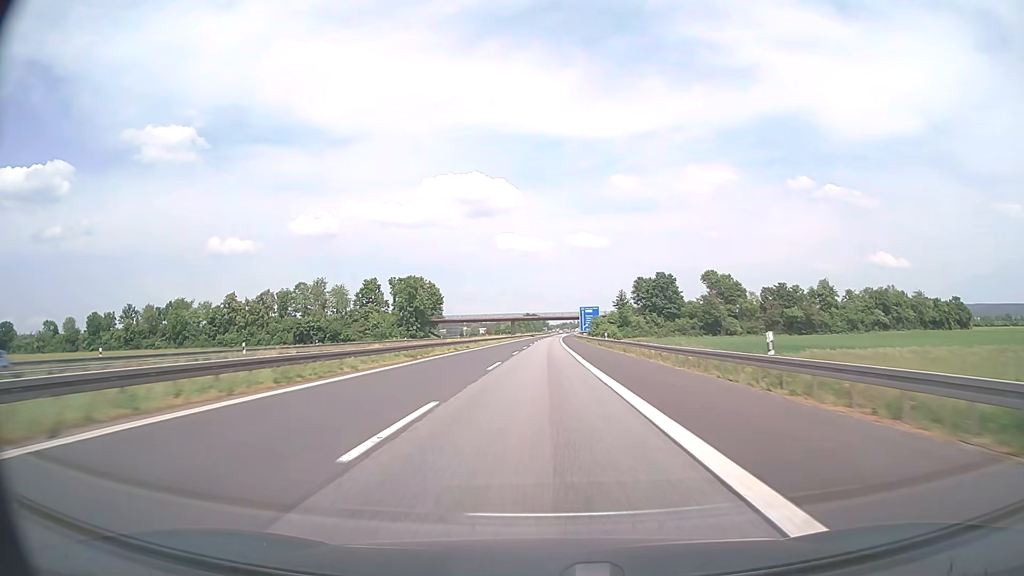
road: motorway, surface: asphalt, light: Day
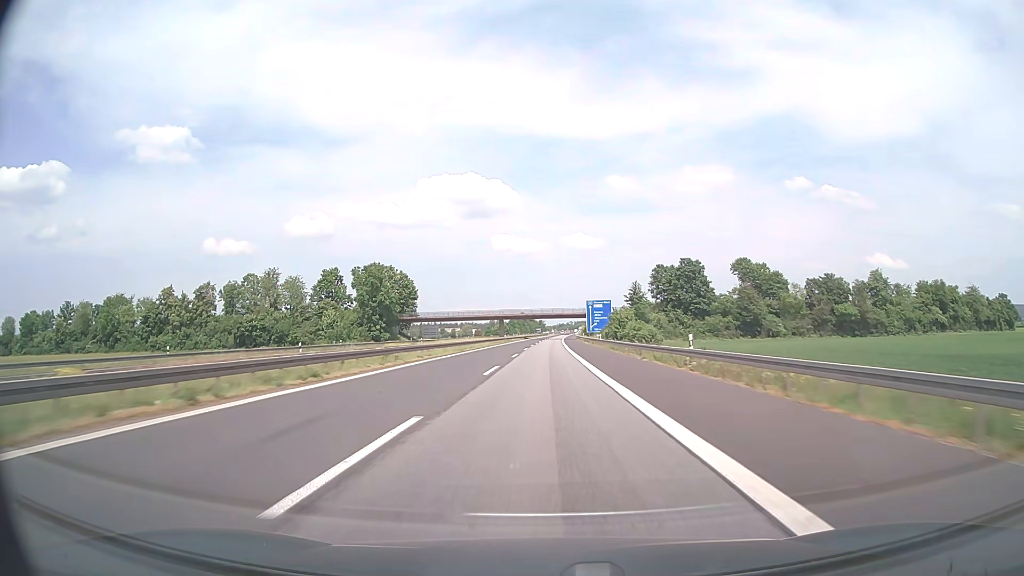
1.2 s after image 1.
(+0.1, +38.0) m; 0°
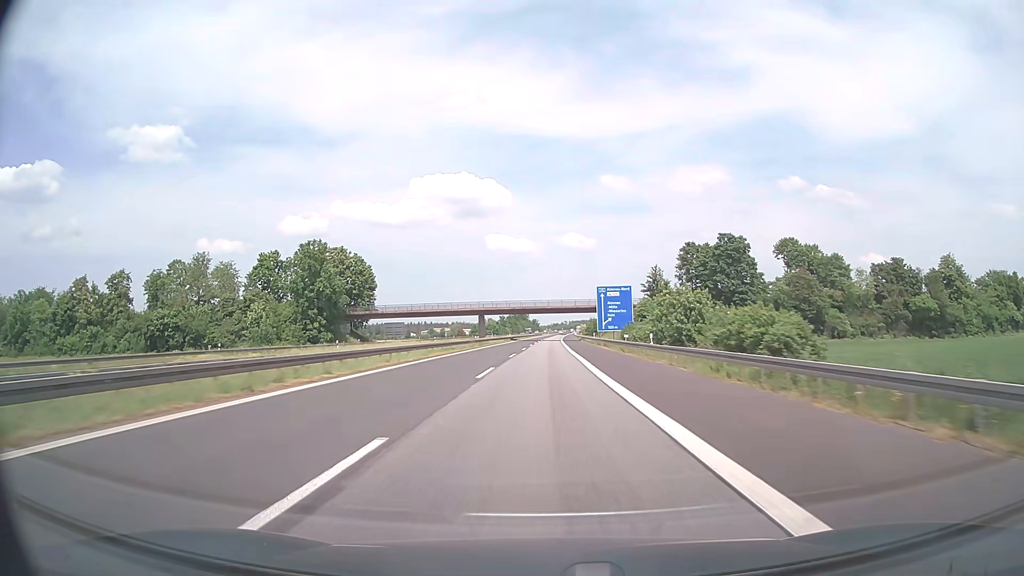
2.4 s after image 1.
(+0.2, +38.0) m; 0°
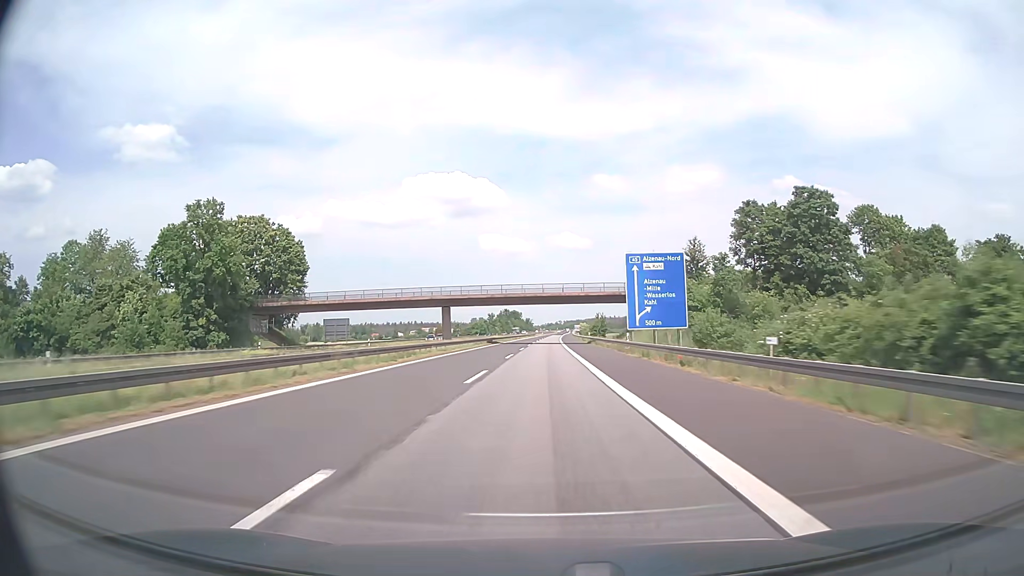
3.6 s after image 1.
(+0.2, +38.0) m; +1°
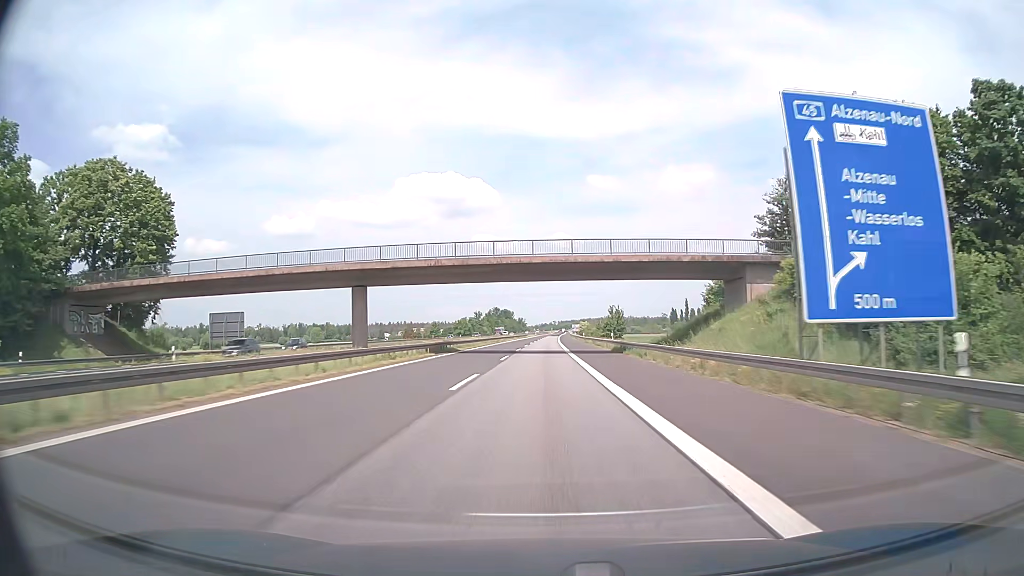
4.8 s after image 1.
(+0.1, +38.0) m; 0°
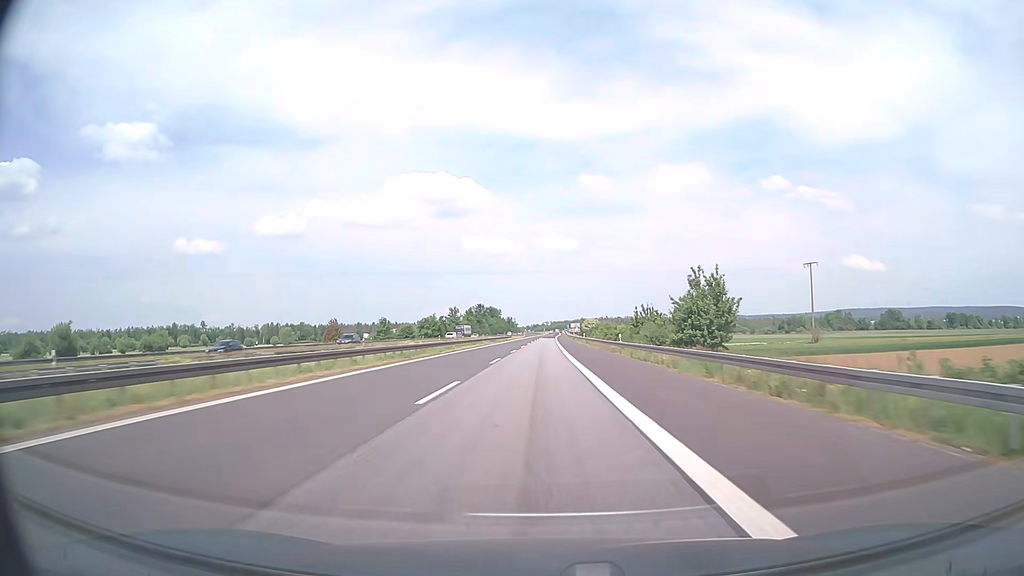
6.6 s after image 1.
(+0.3, +57.0) m; +1°
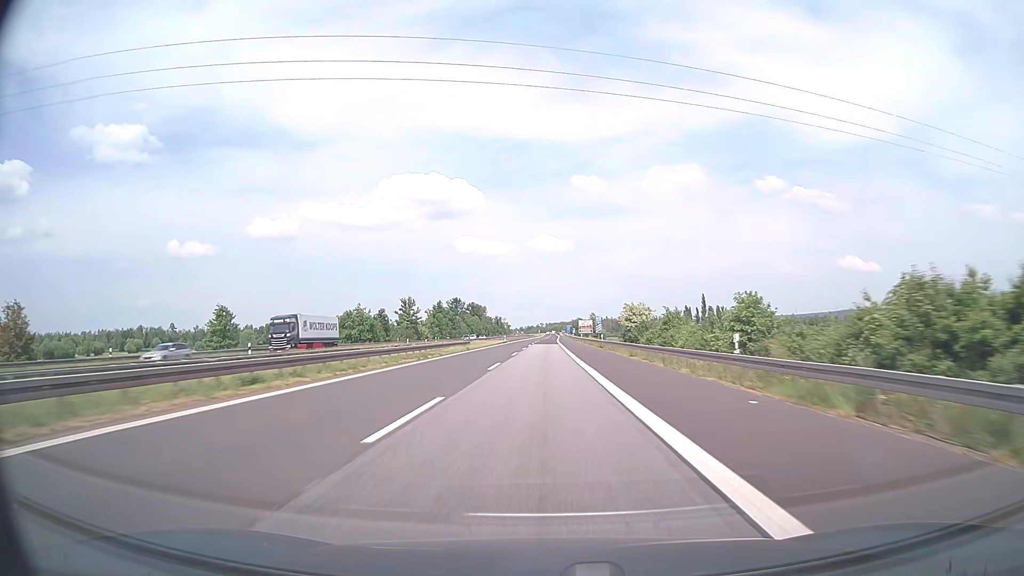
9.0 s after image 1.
(+0.3, +76.0) m; 0°
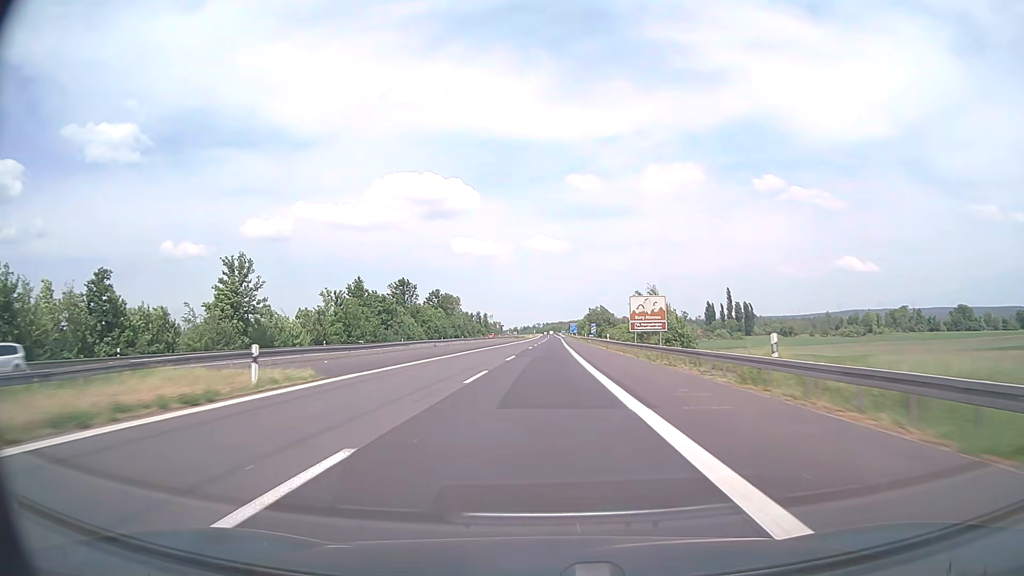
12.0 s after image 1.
(+0.7, +95.0) m; 0°
(0, +10) (0, +20) (0, +30) (0, +40) (0, +50) (0, +60) (0, +70) (0, +80) (0, +90) (0, +100) m
